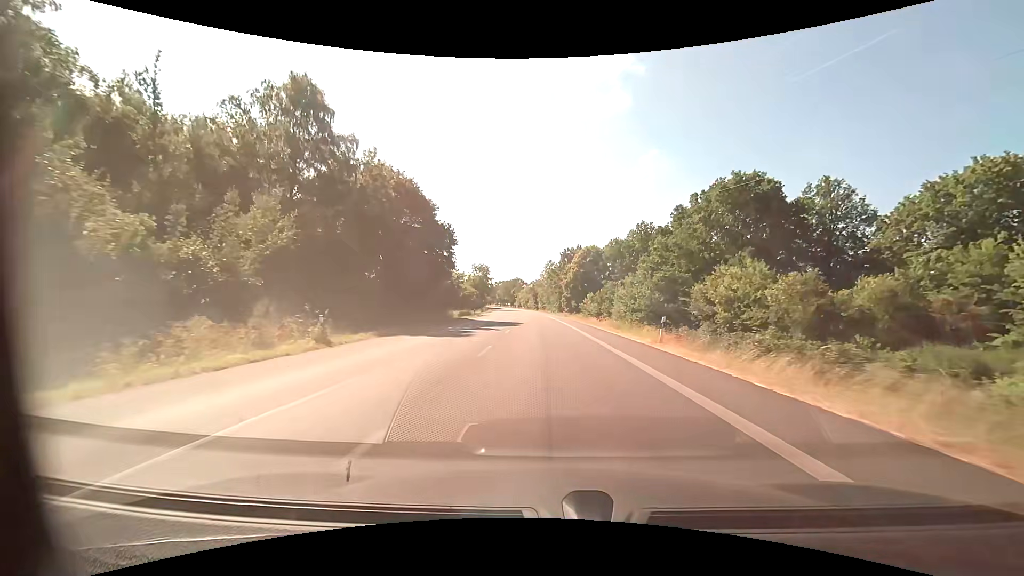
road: primary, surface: asphalt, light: Day
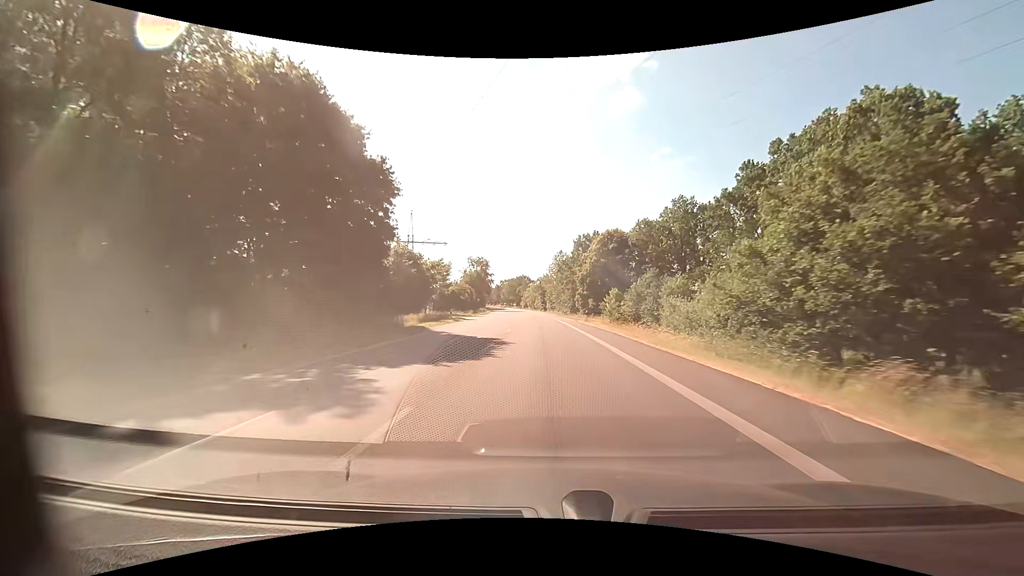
(-0.2, +22.5) m; -1°
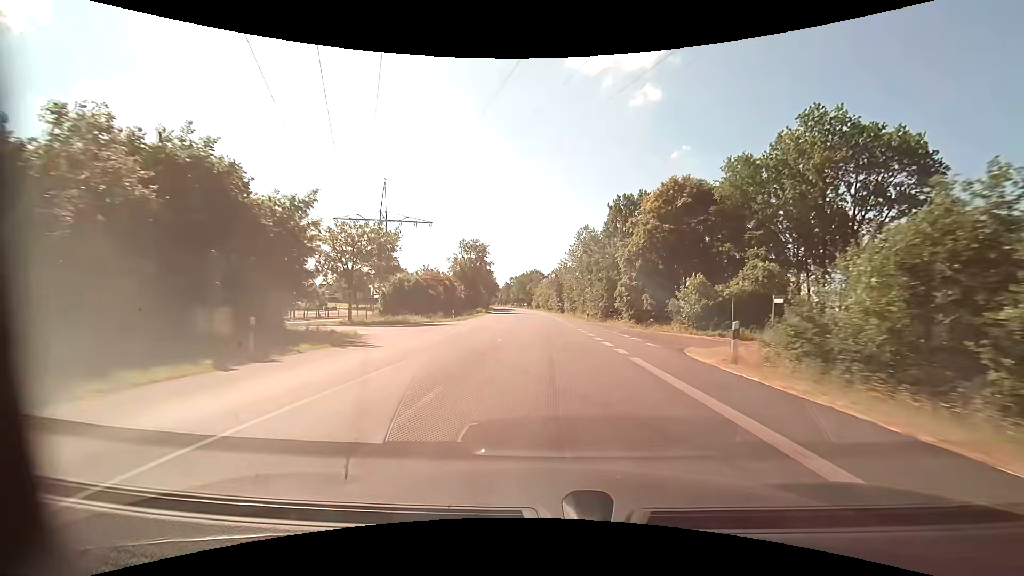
(-0.4, +33.8) m; -2°
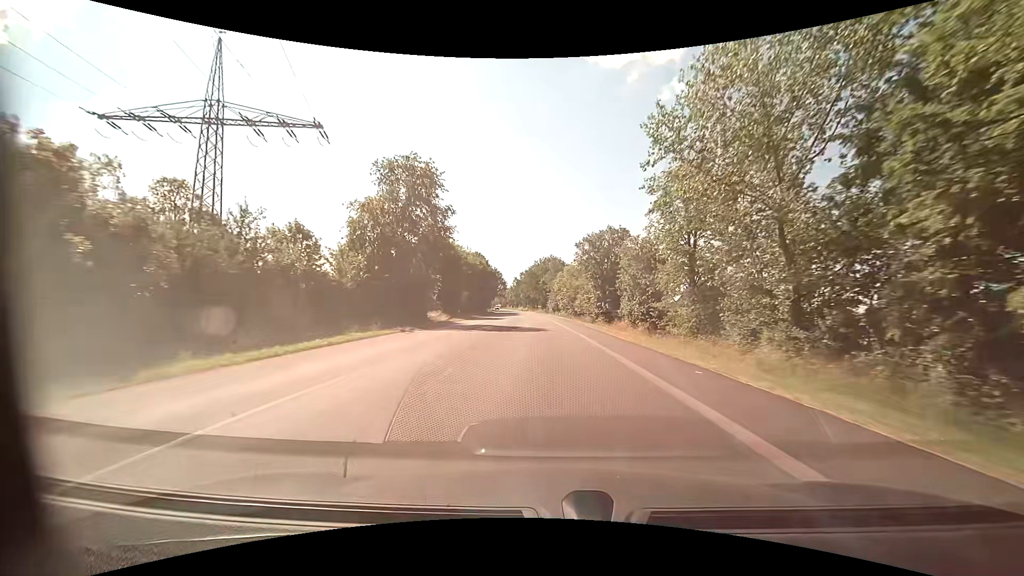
(-0.7, +56.3) m; -2°
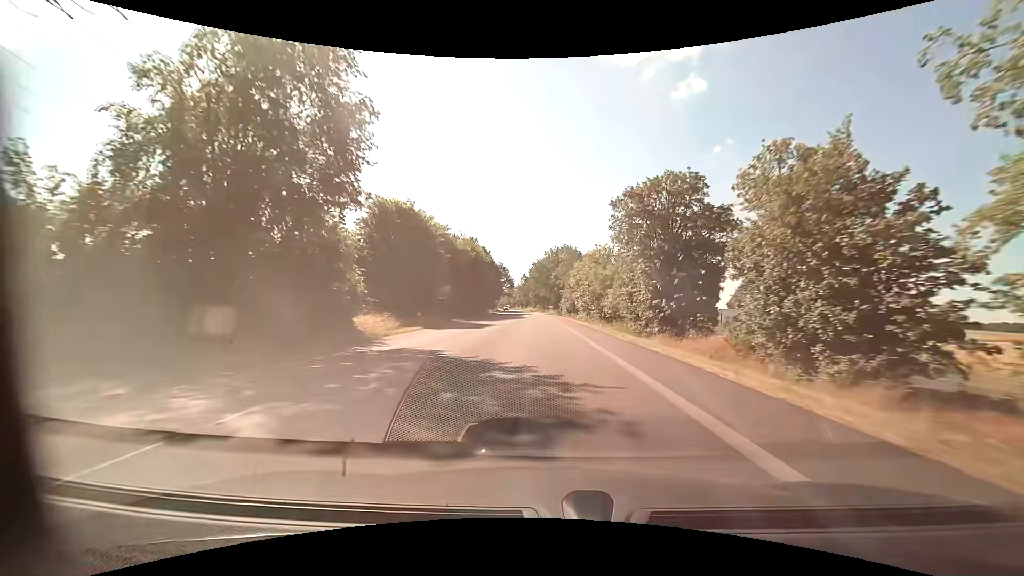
(-0.2, +22.5) m; -1°
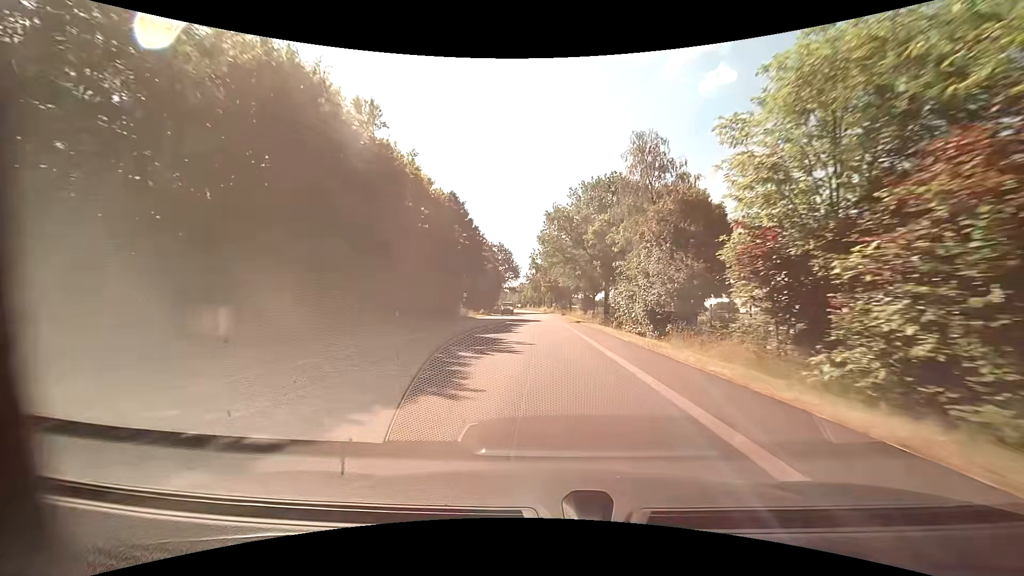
(-1.1, +56.4) m; -2°
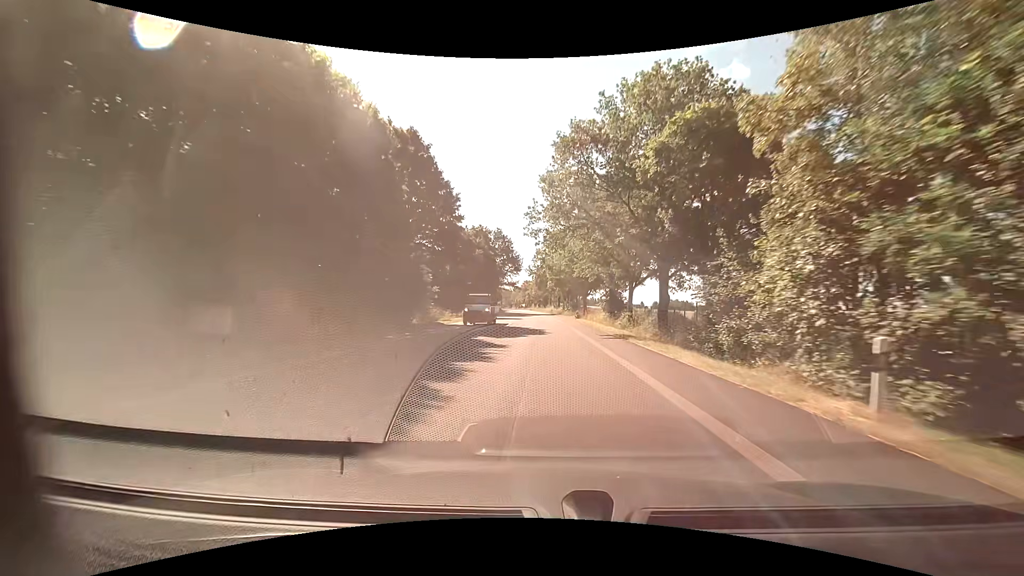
(-0.1, +22.6) m; -1°
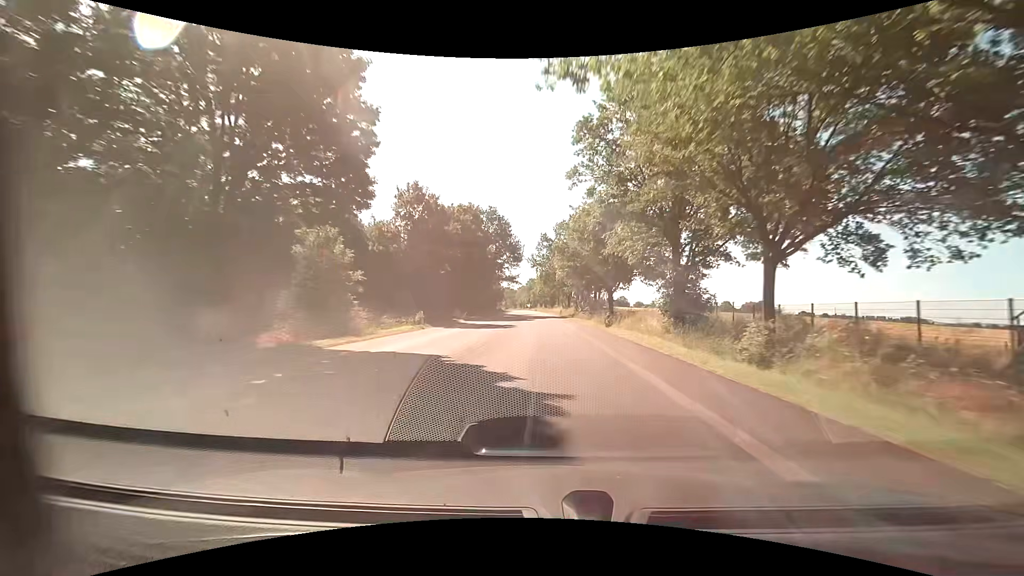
(-0.1, +22.6) m; -1°
(0, +10) (0, +20) (0, +30) (0, +40) (-1, +50) (-1, +60) (-1, +70) (-2, +80) (-2, +90) (-3, +100) m
